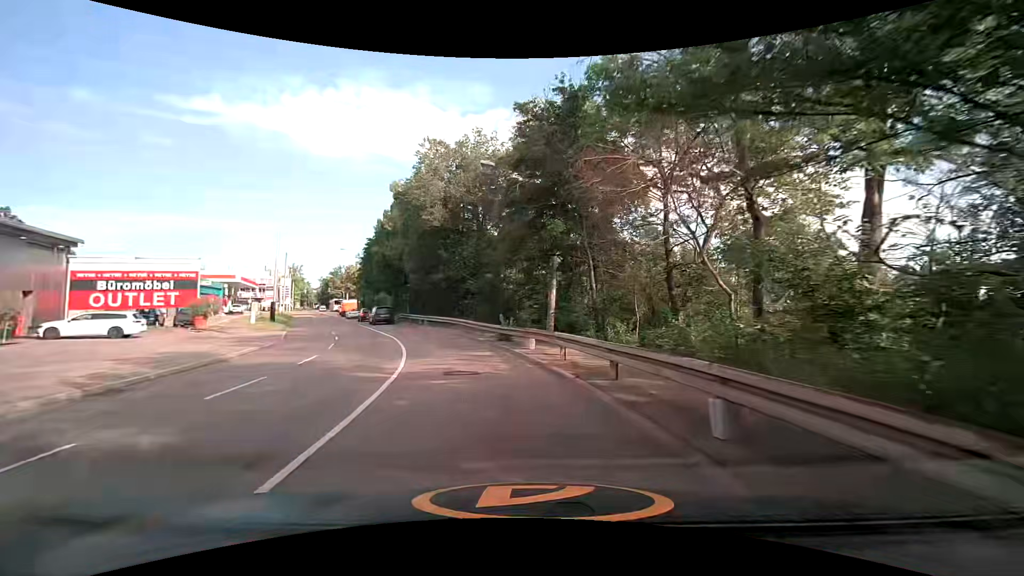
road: secondary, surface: asphalt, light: Day
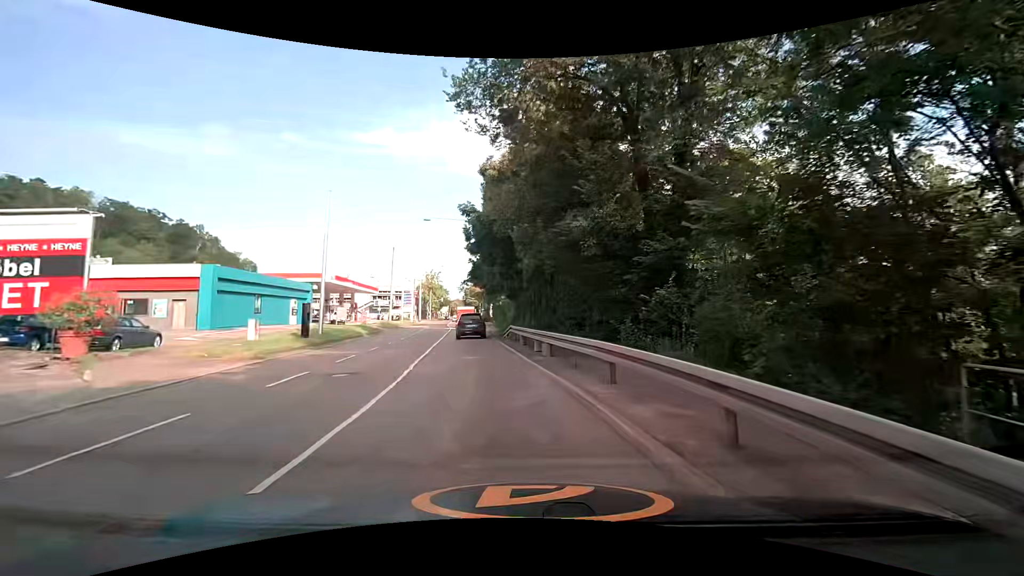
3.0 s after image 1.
(-3.5, +23.1) m; -19°
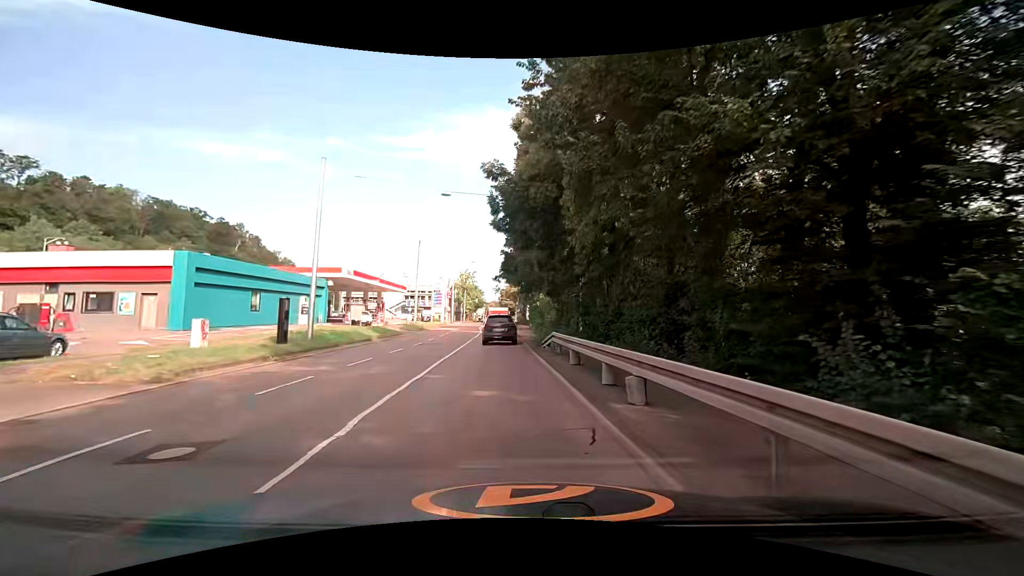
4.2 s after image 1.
(-0.1, +7.3) m; -3°
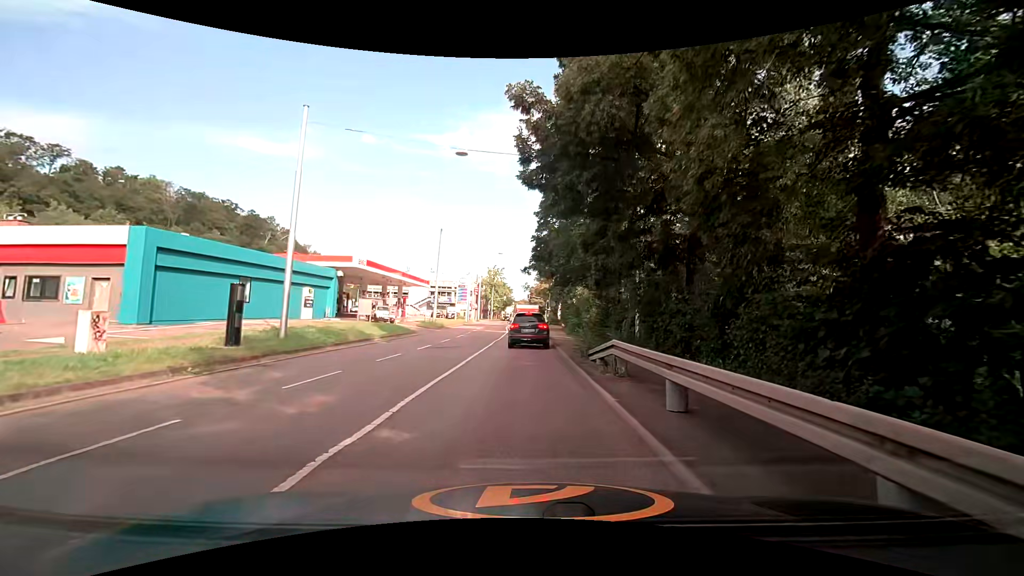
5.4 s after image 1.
(-0.2, +6.1) m; -2°
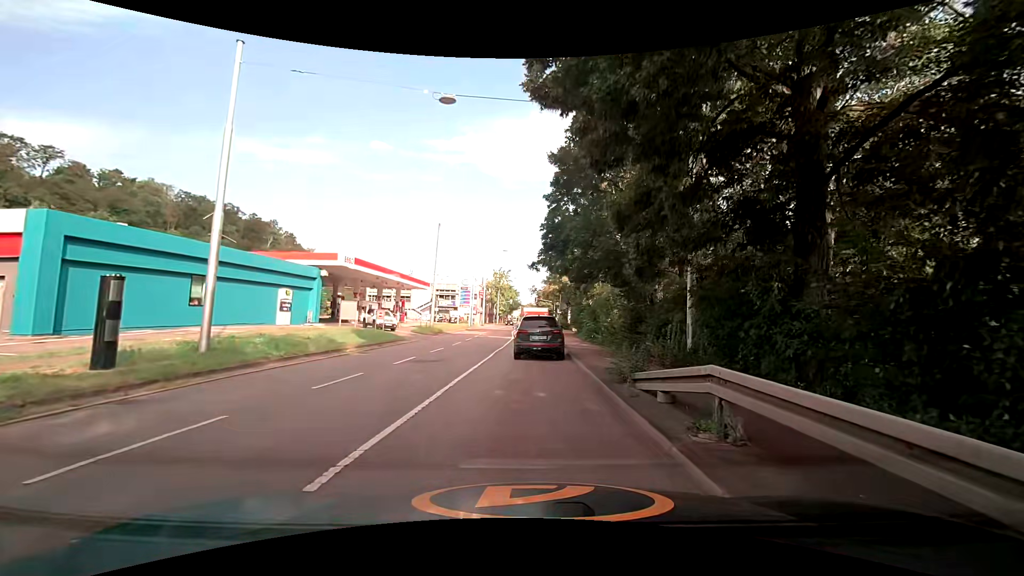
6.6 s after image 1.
(-0.2, +5.2) m; -2°
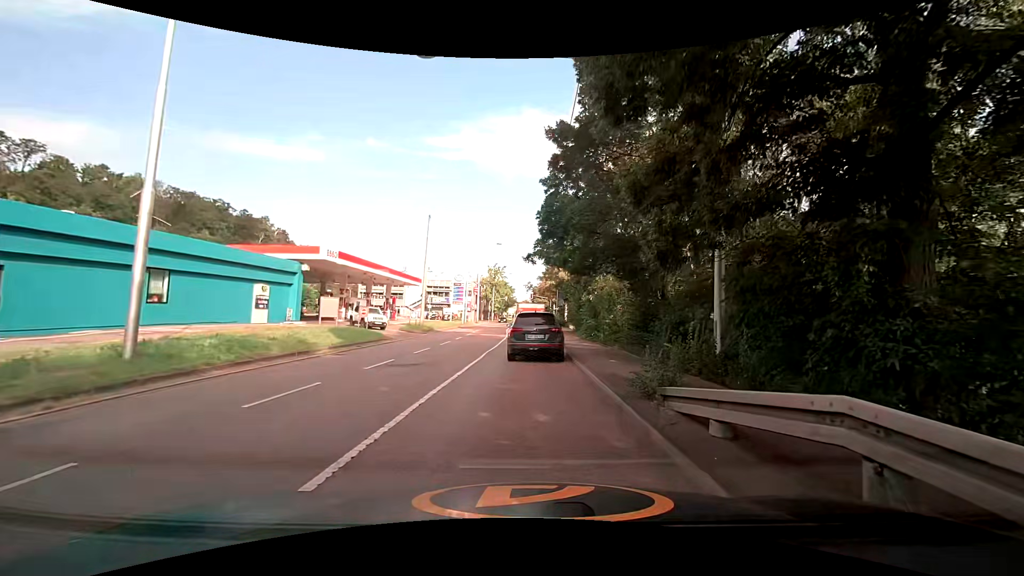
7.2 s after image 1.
(0.0, +2.4) m; -1°
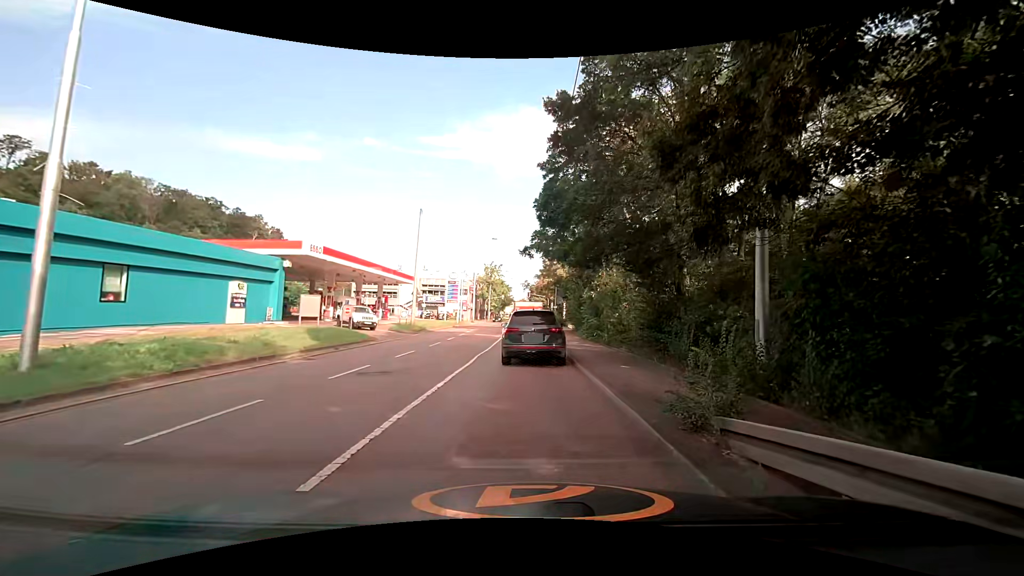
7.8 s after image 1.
(+0.1, +2.3) m; +2°
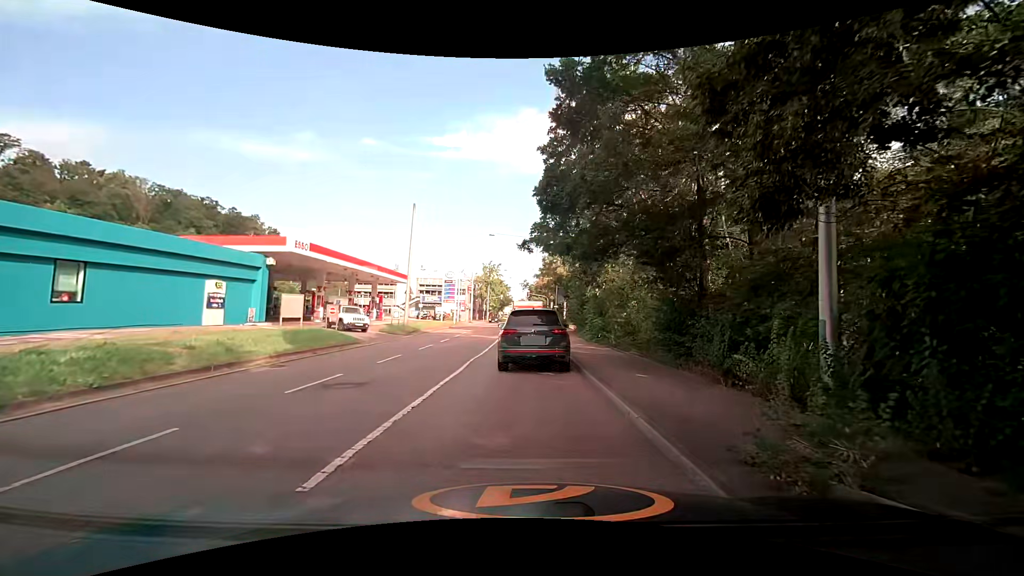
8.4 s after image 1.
(0.0, +2.1) m; +1°
